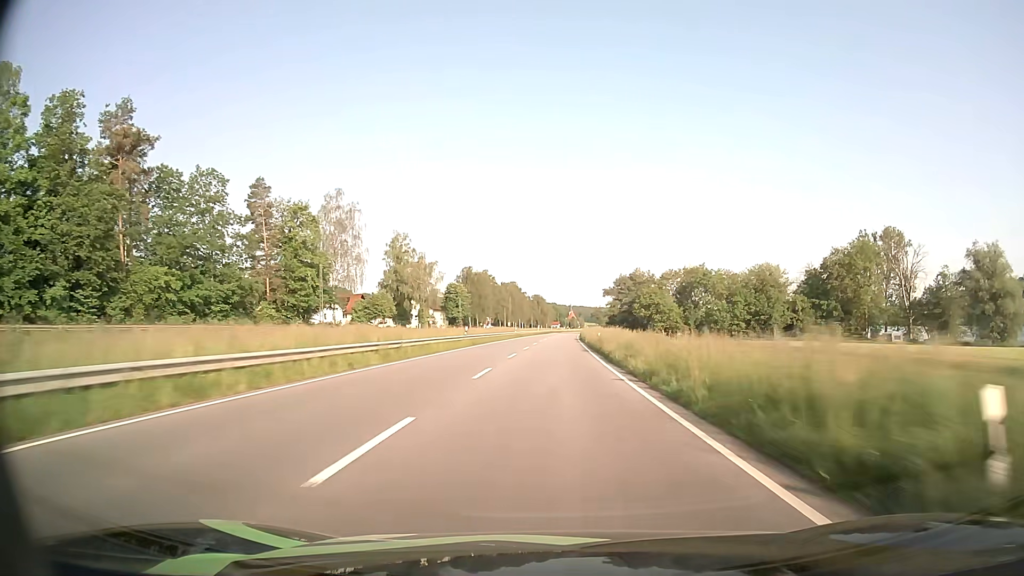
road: primary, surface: asphalt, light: Day
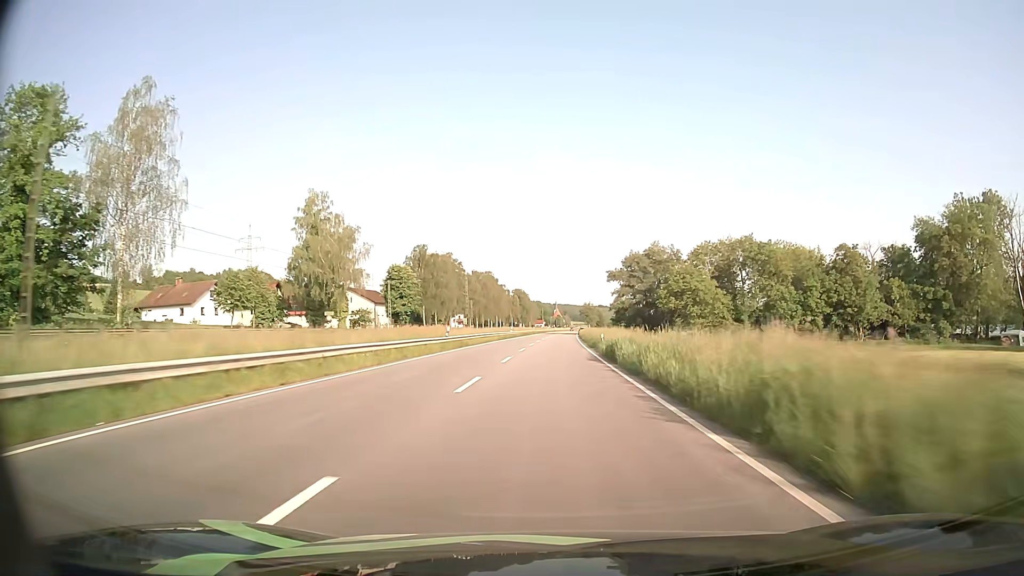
(+0.7, +52.3) m; +1°
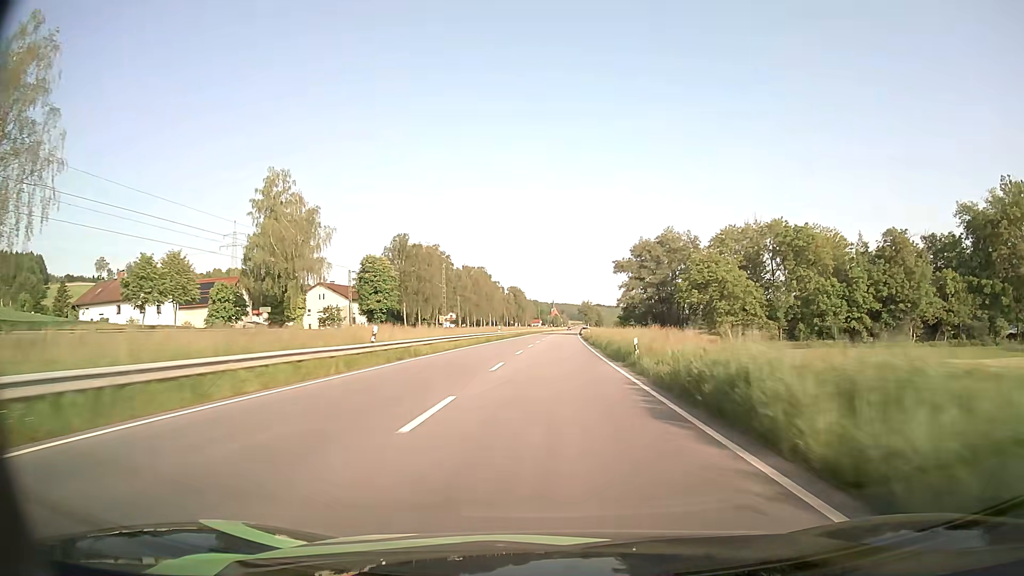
(0.0, +17.2) m; 0°
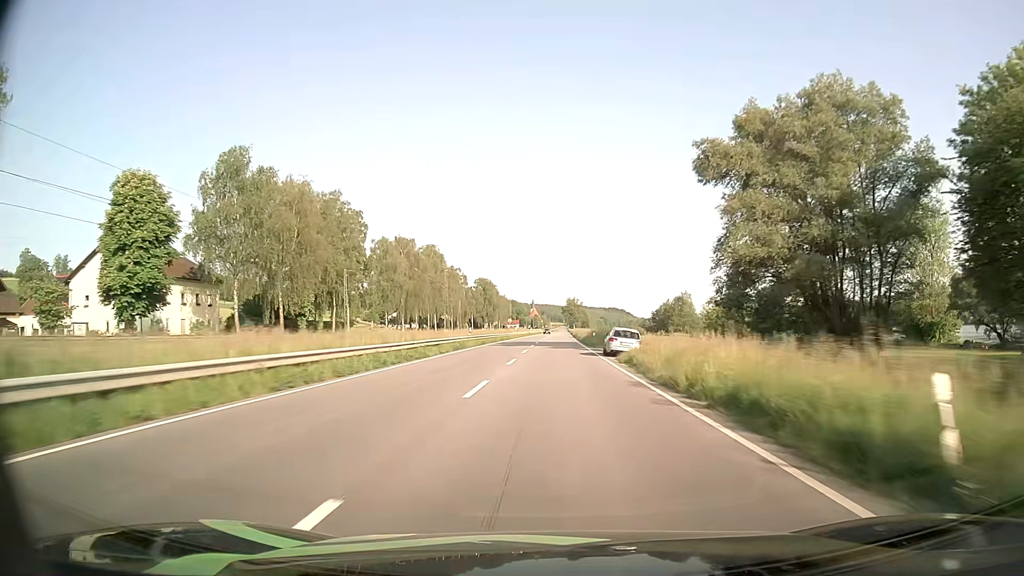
(+0.8, +68.0) m; +1°
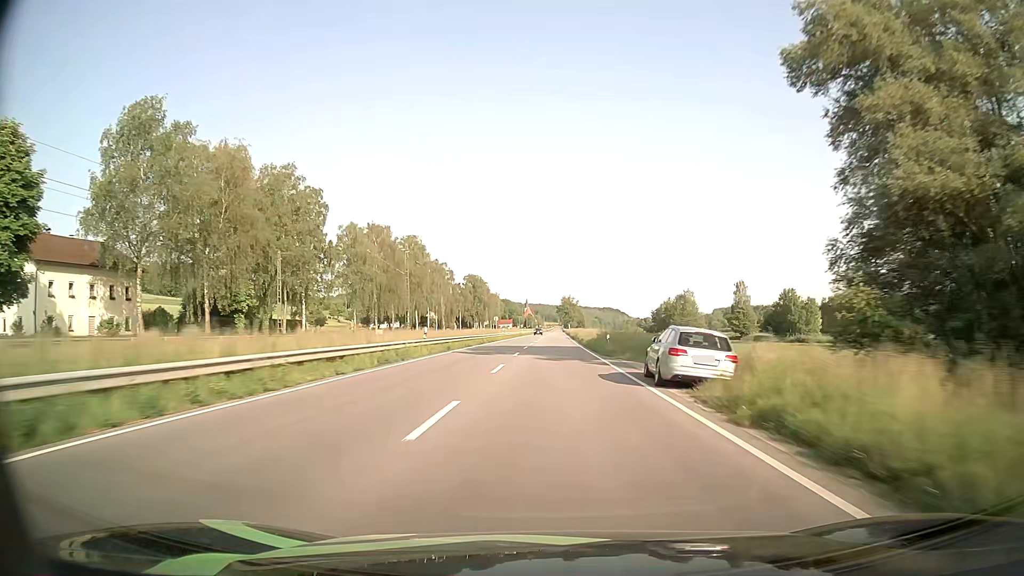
(+0.1, +17.1) m; +1°
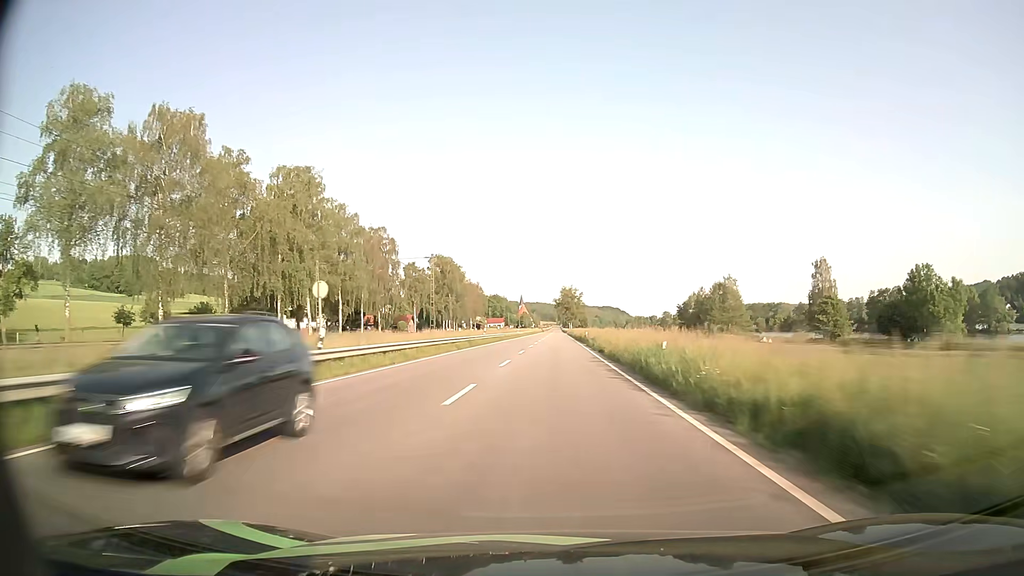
(+0.6, +68.7) m; 0°
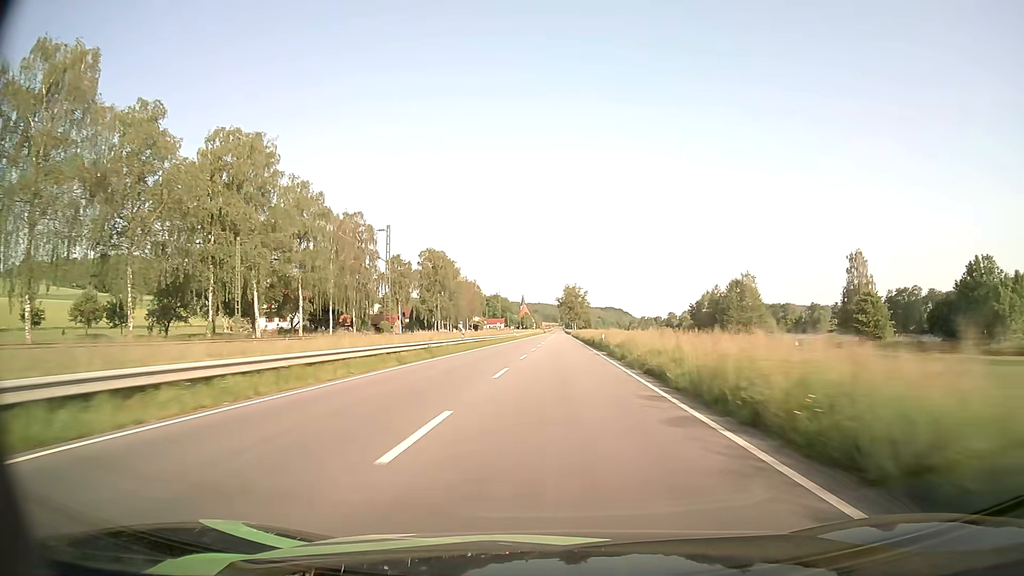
(0.0, +17.4) m; 0°
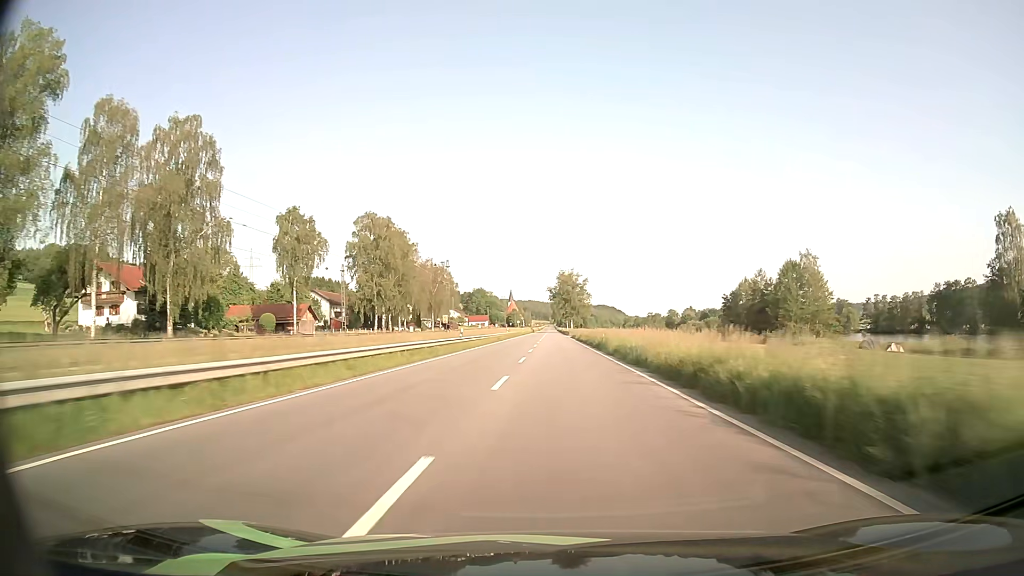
(+0.4, +52.3) m; +1°
(0, +10) (0, +20) (0, +30) (0, +40) (0, +50) (0, +60) (0, +70) (+1, +80) (+1, +90) (+1, +100) m
